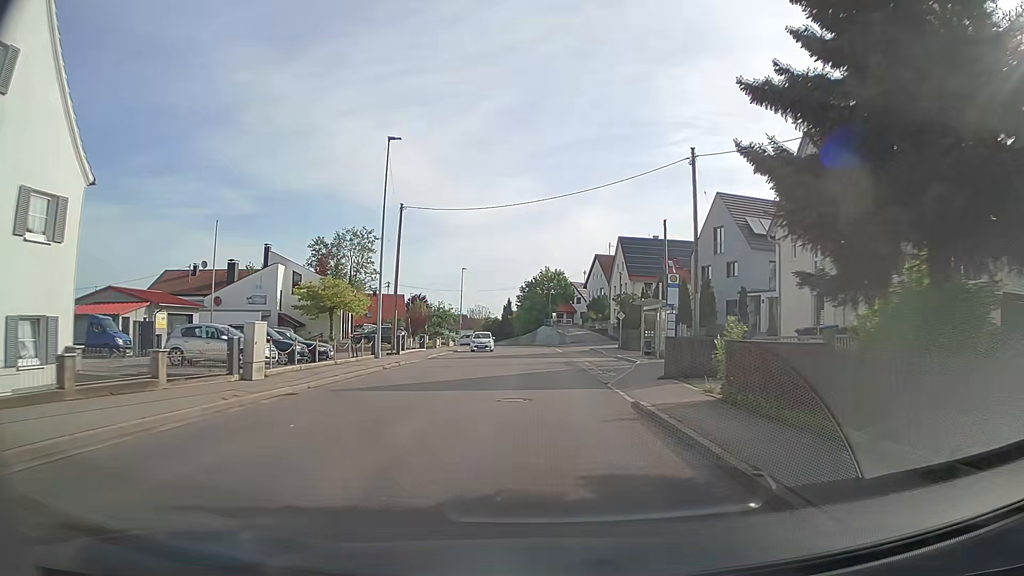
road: secondary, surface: asphalt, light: Day
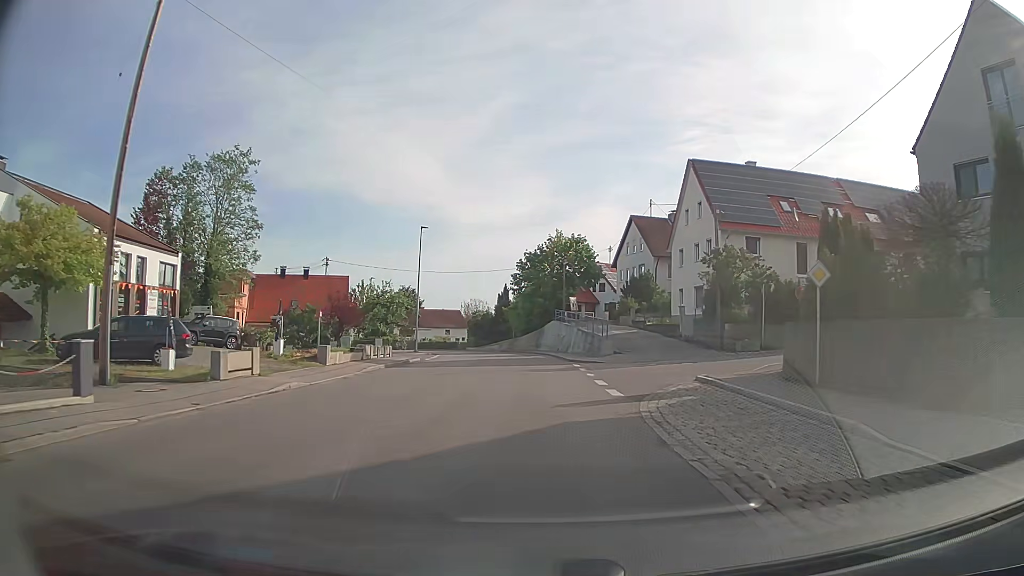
(-0.1, +35.7) m; -1°
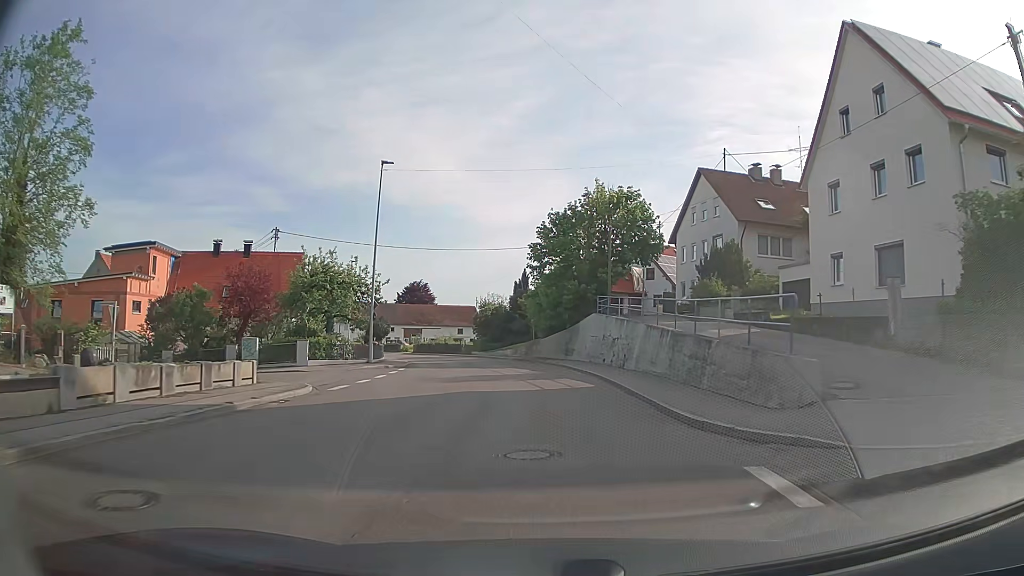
(-0.6, +21.7) m; -3°
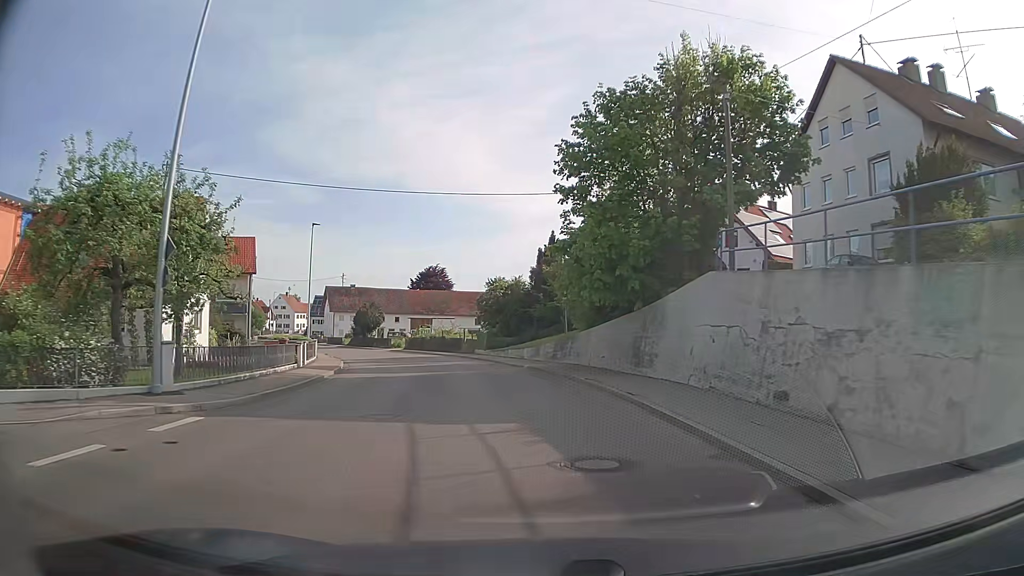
(-0.2, +21.4) m; -2°
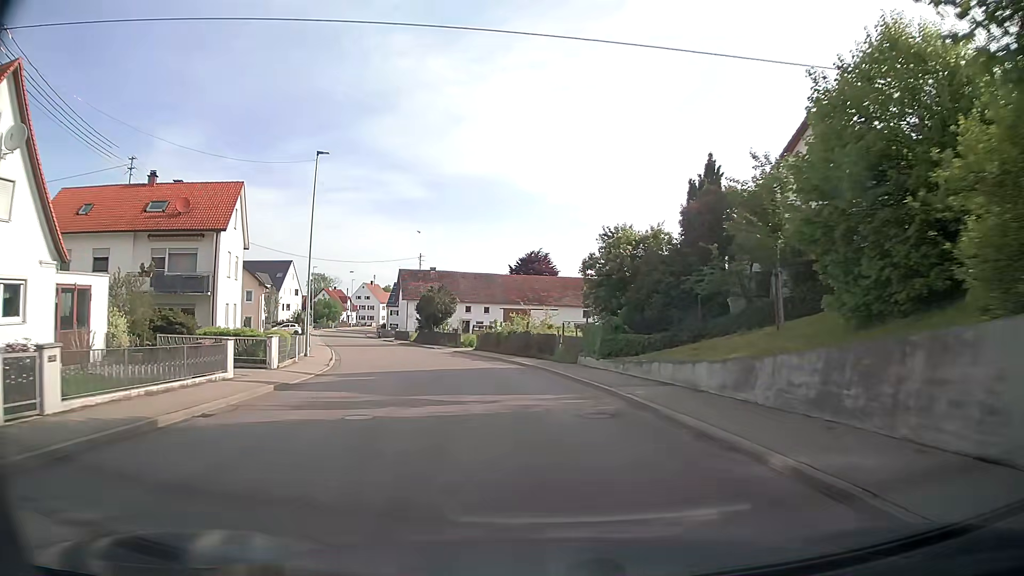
(-1.7, +21.2) m; -9°
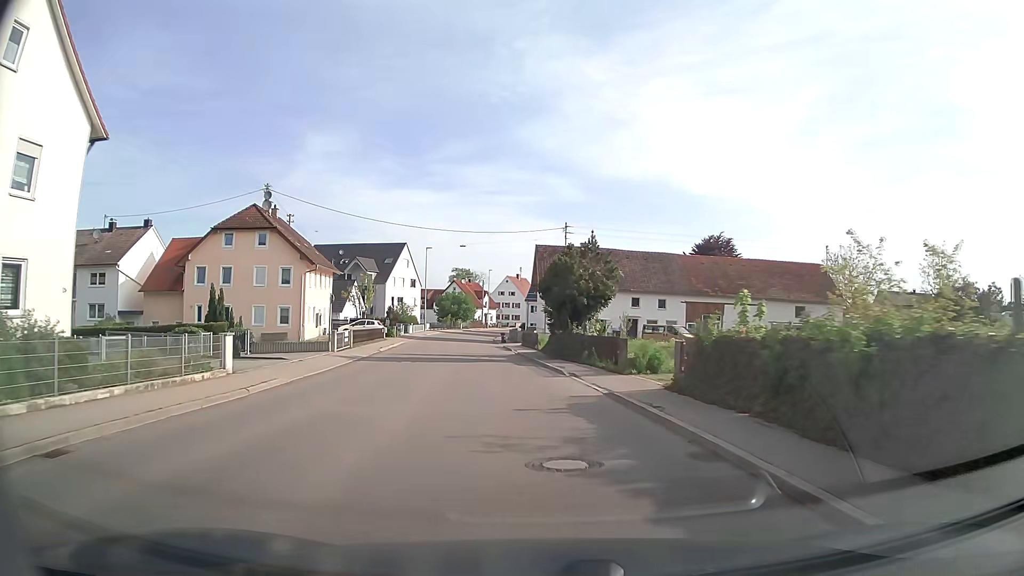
(-3.3, +28.7) m; -14°
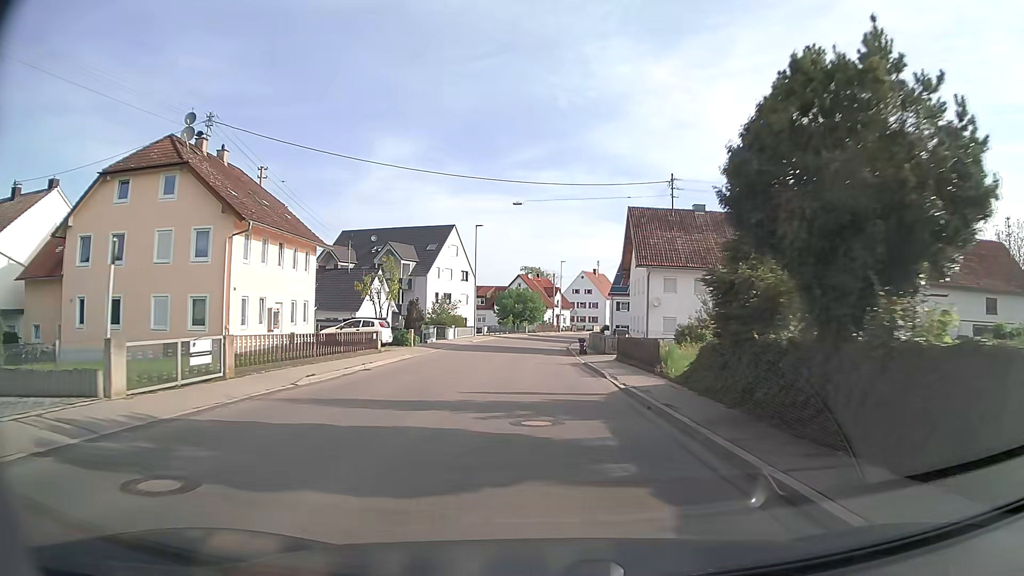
(-1.4, +22.2) m; -6°
(0, +10) (0, +20) (-1, +30) (-1, +40) (0, +50) (0, +60) (+1, +70) (+3, +80) (+5, +90) (+8, +99) m
